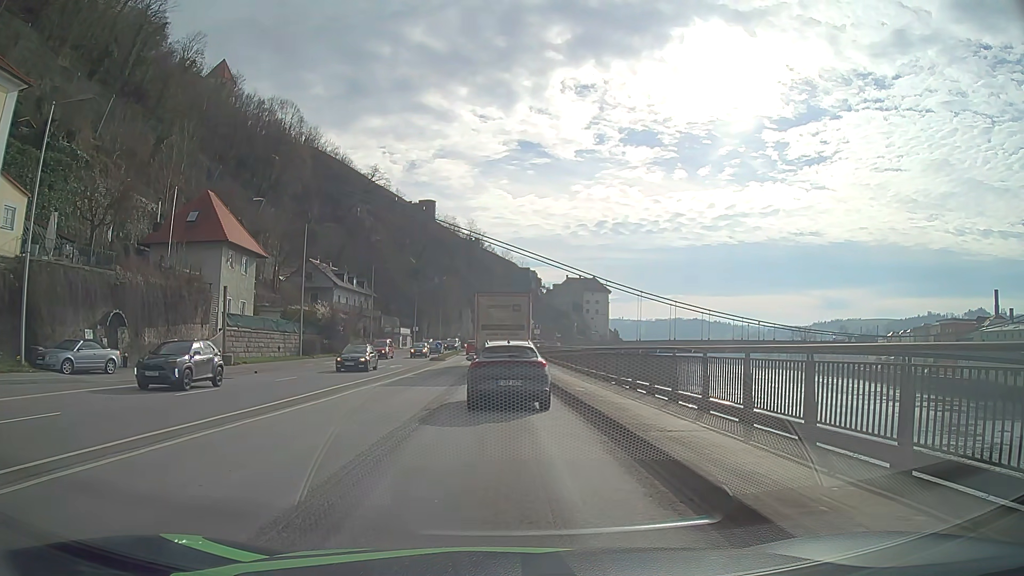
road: primary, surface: asphalt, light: Day
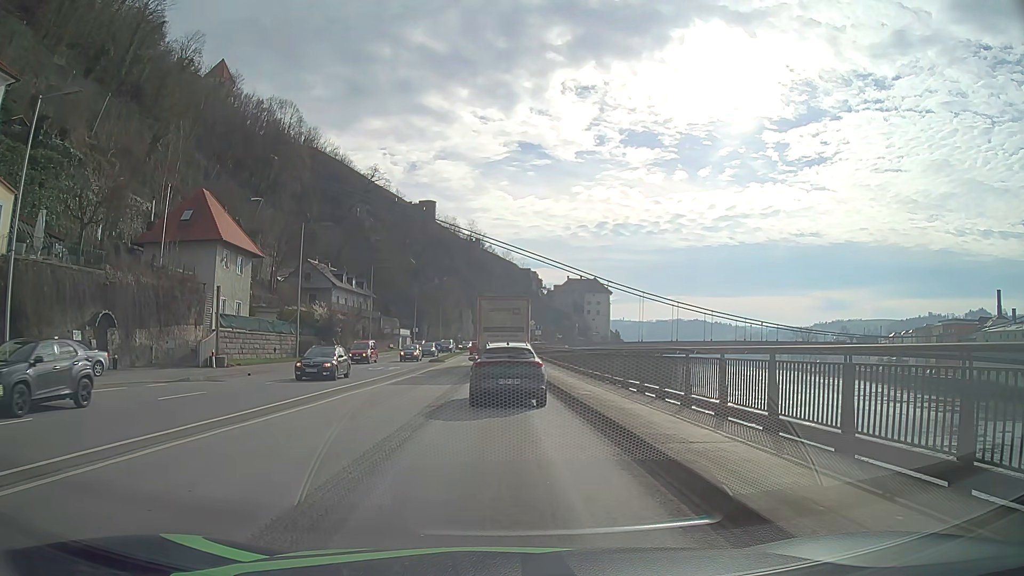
(0.0, +1.1) m; +2°
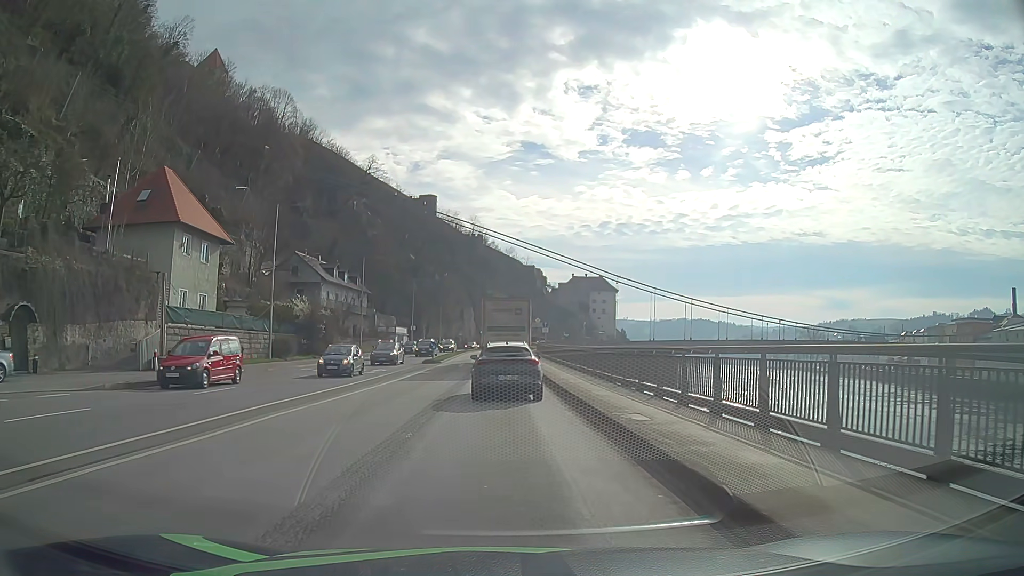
(0.0, +7.0) m; 0°
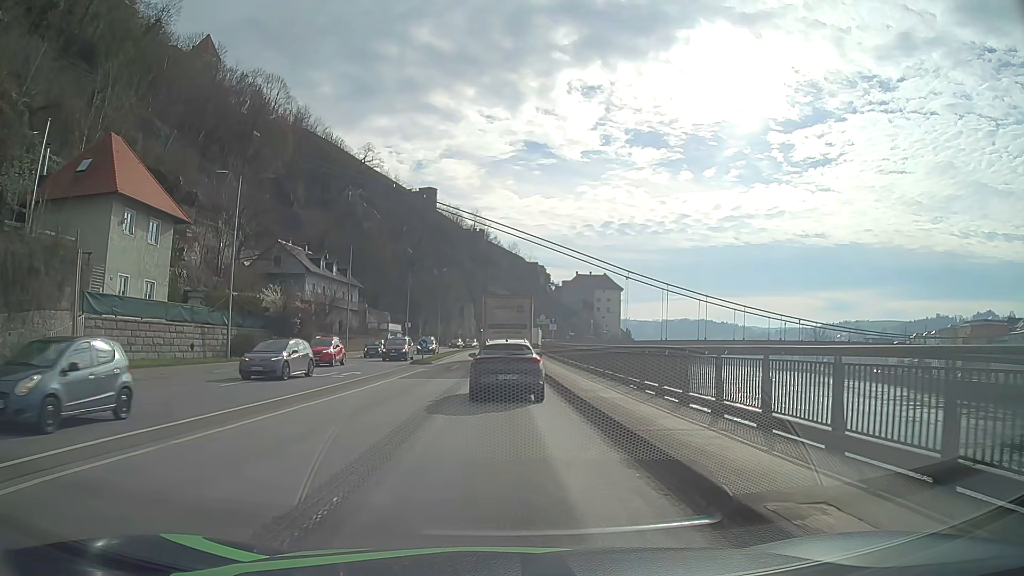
(0.0, +7.4) m; 0°
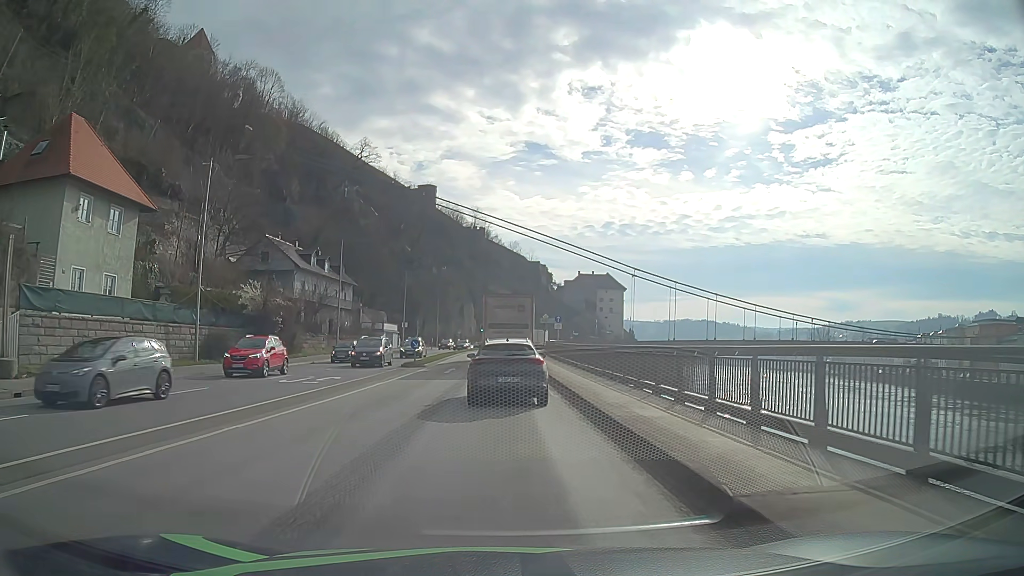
(0.0, +4.3) m; 0°
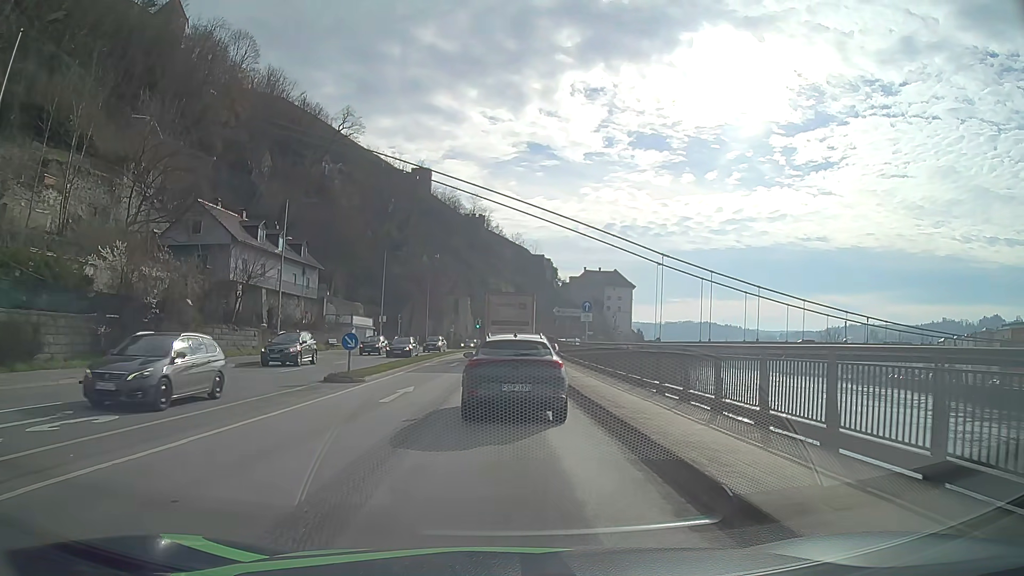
(-0.1, +16.8) m; 0°
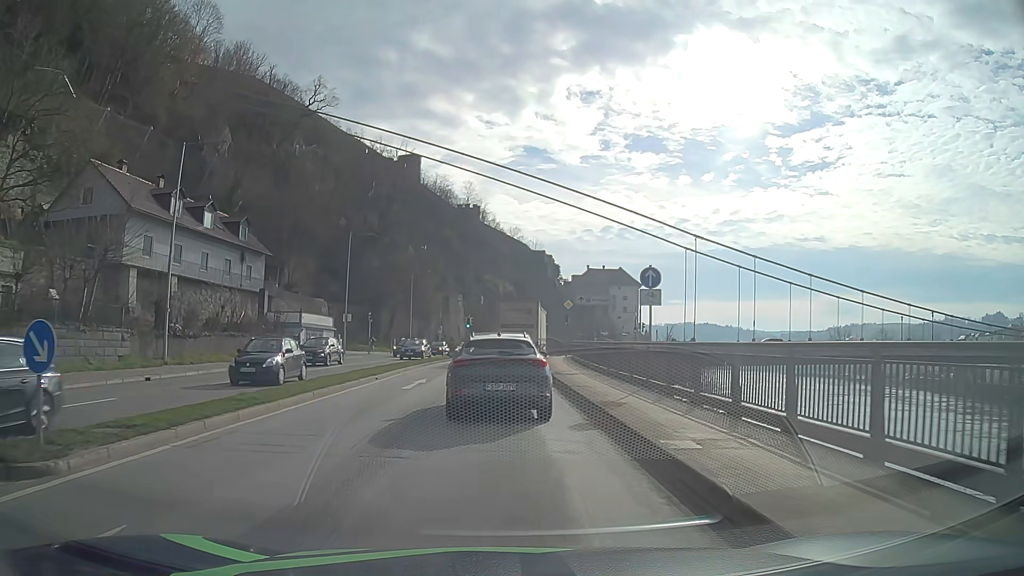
(+0.1, +15.6) m; 0°
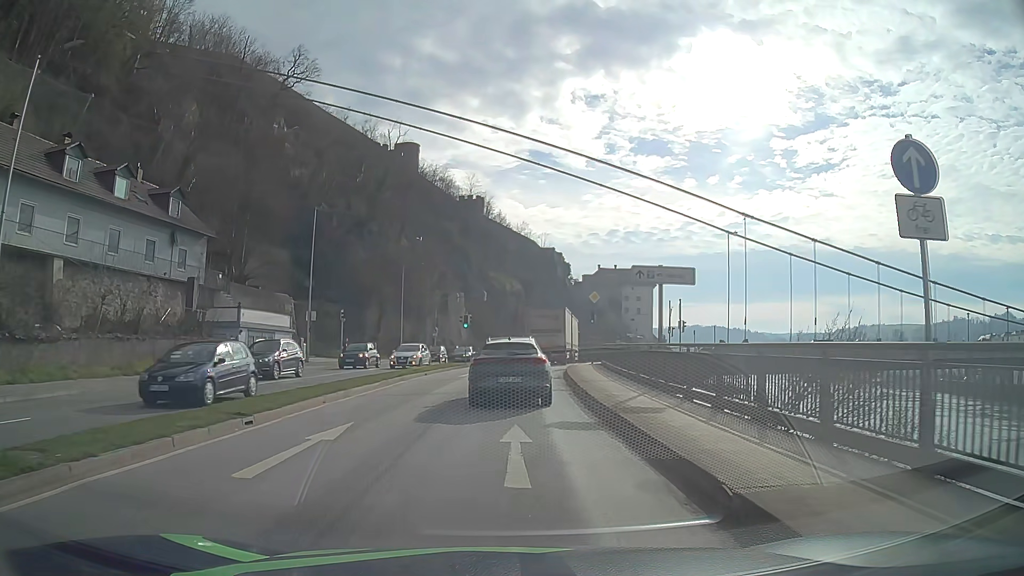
(0.0, +12.8) m; 0°
(0, +10) (0, +20) (+1, +30) (+1, +40) (+3, +50) (+4, +60) (+6, +70) (+8, +79) (+11, +89) (+14, +99) m
